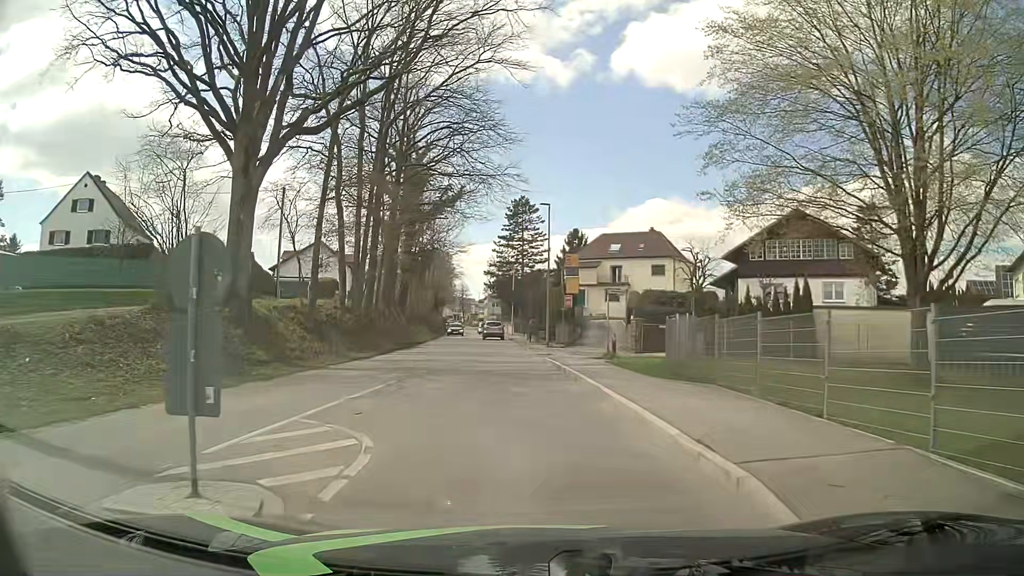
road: tertiary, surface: asphalt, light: Day
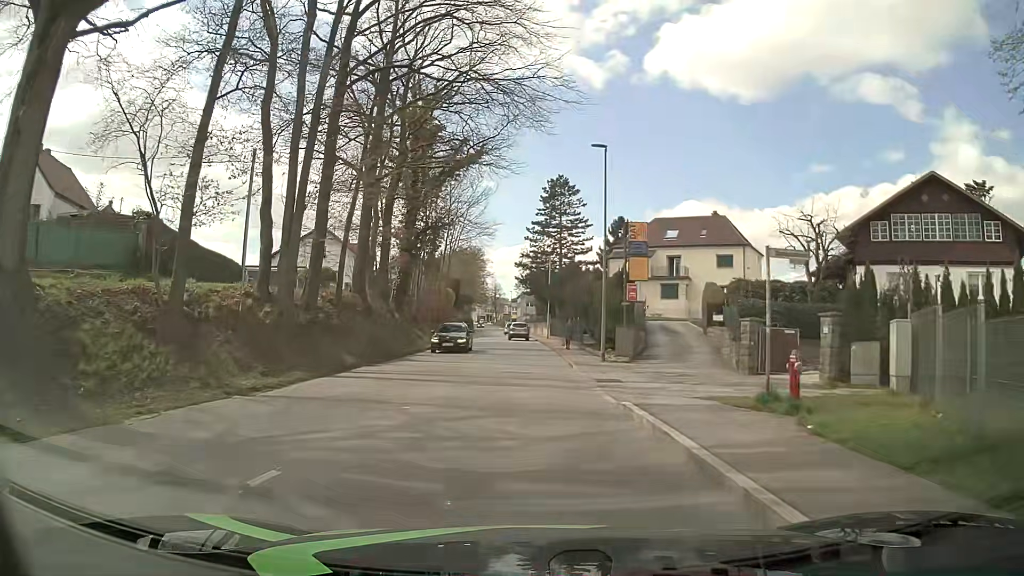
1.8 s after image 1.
(-0.3, +13.3) m; -3°
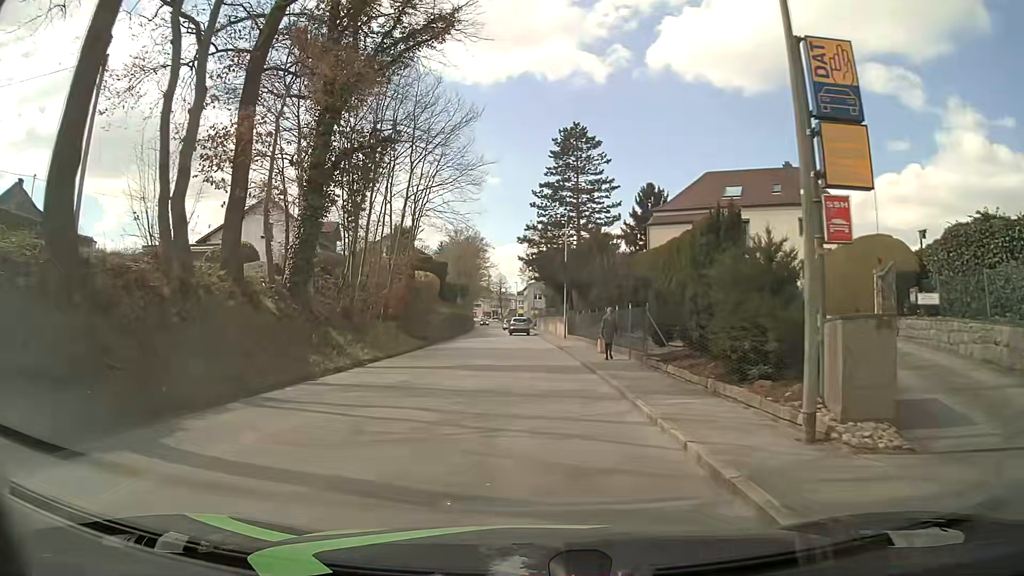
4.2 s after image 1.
(0.0, +18.5) m; 0°
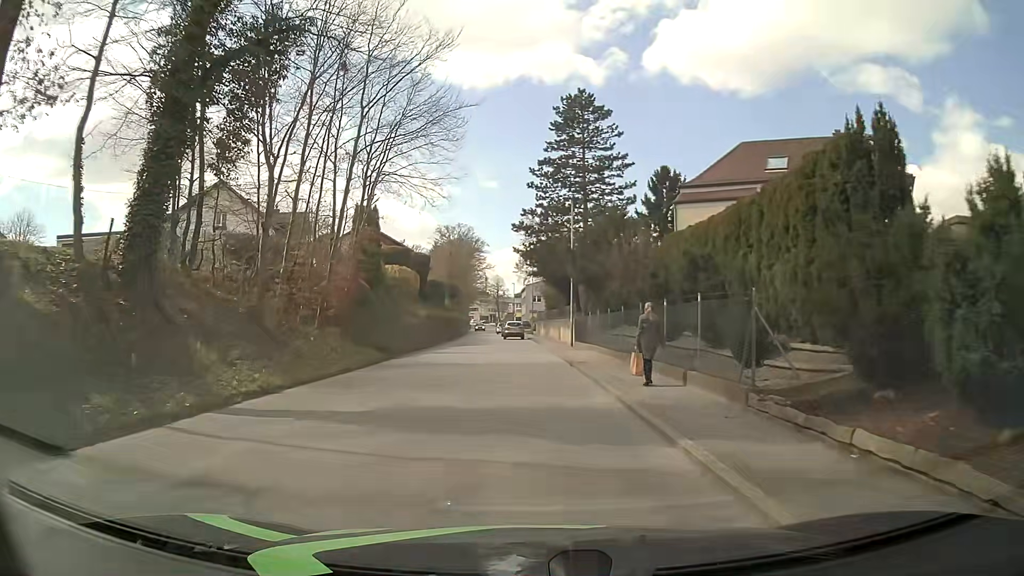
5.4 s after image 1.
(0.0, +9.5) m; -2°
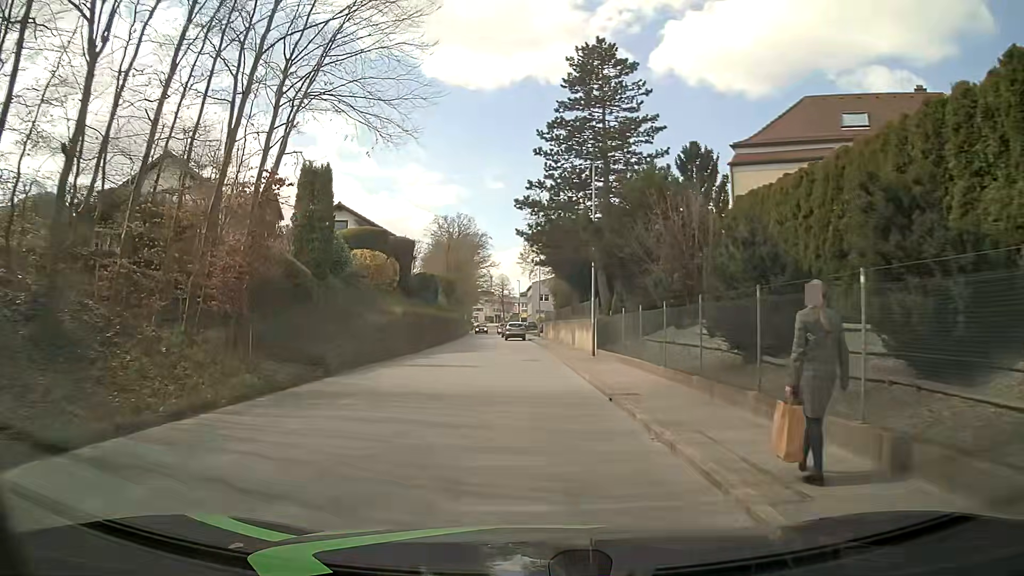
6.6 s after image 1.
(+0.3, +9.5) m; +2°
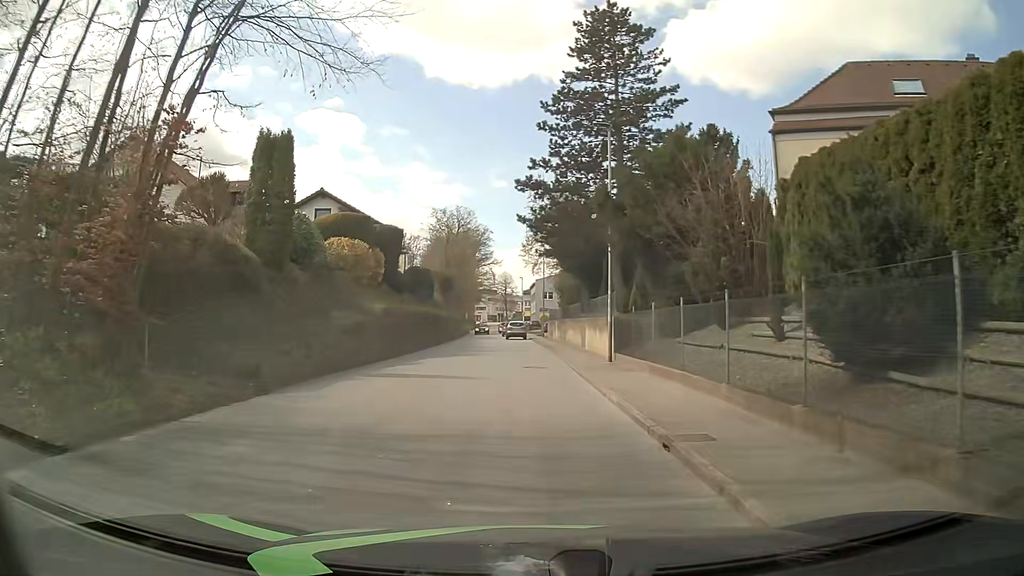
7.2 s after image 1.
(0.0, +4.7) m; 0°
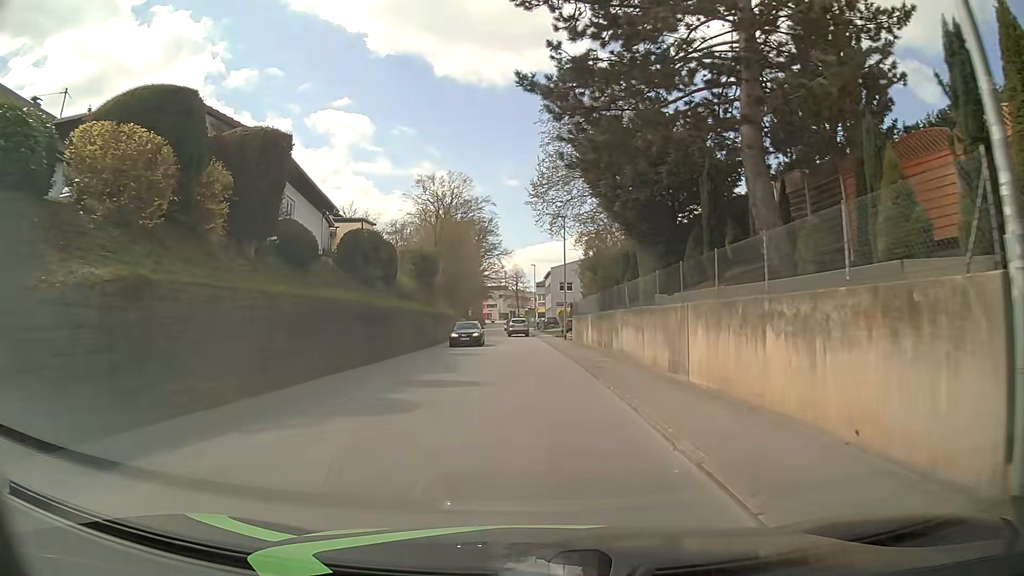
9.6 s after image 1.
(-0.2, +19.2) m; -1°
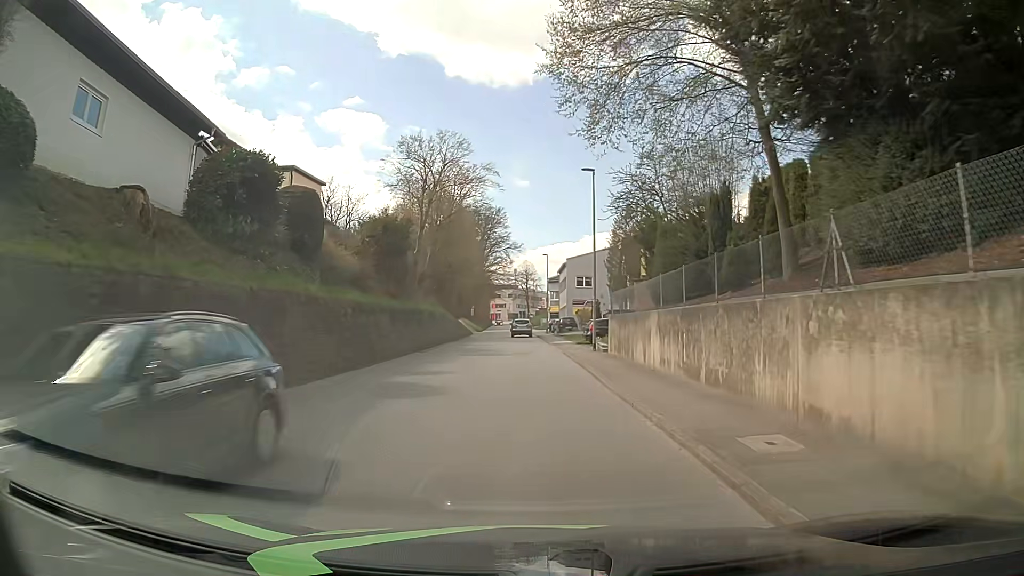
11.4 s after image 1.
(-0.2, +14.4) m; -1°
(0, +10) (0, +20) (0, +30) (-1, +40) (-1, +50) (-1, +60) (-1, +70) (-2, +80) (-2, +90) (-2, +100) m
